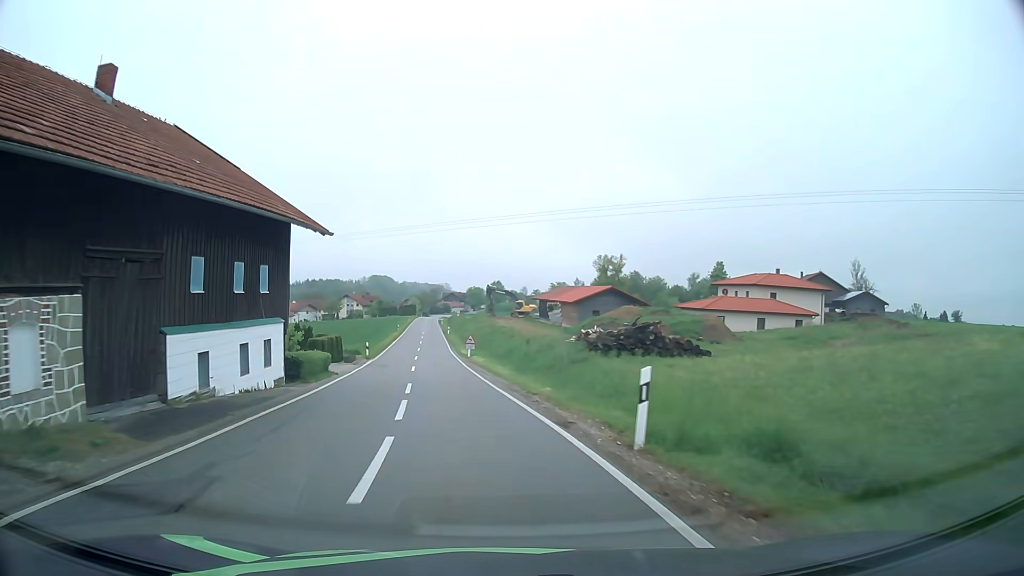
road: tertiary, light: Day
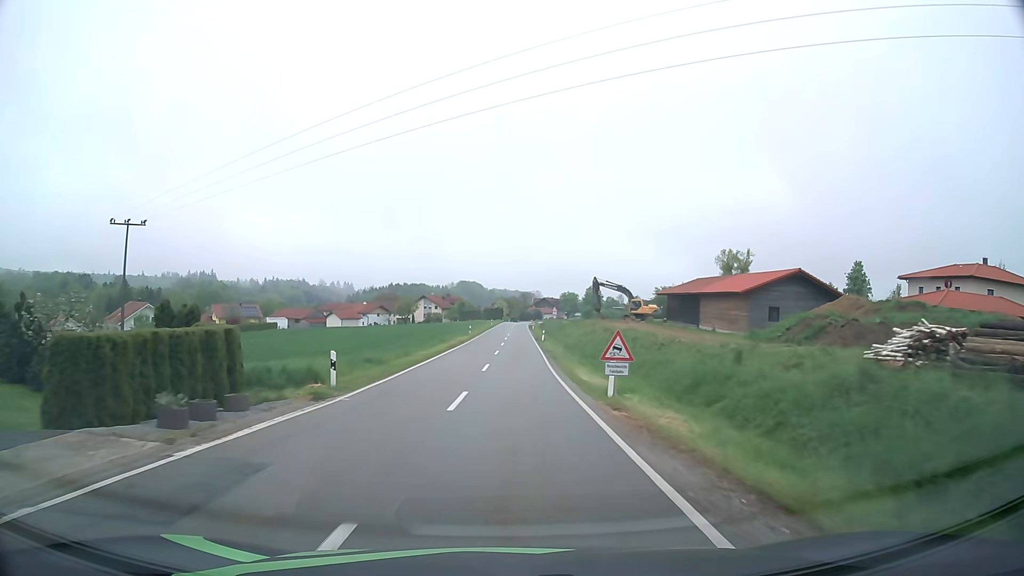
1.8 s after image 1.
(-3.0, +29.3) m; -8°
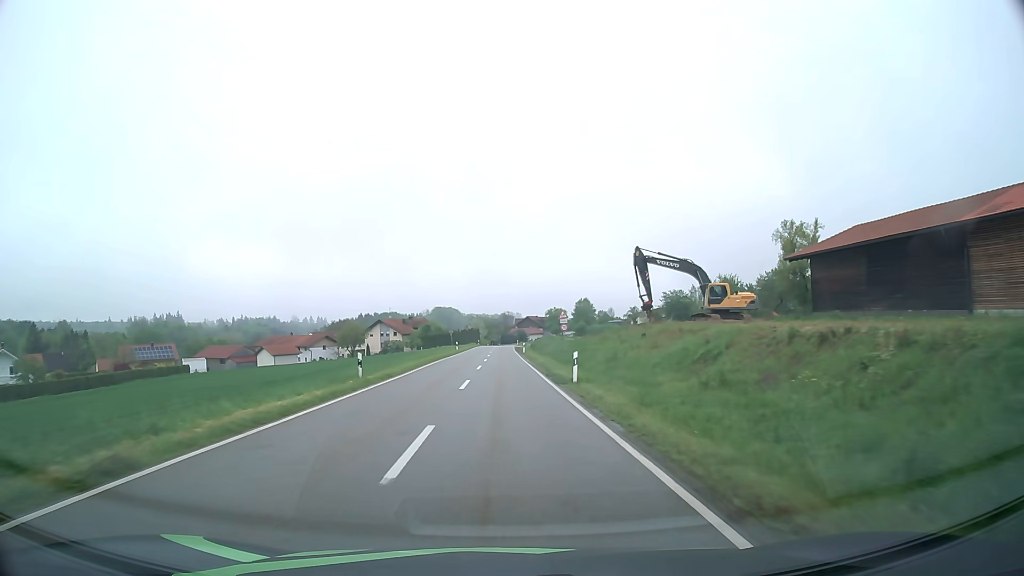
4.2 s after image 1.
(+0.7, +42.8) m; +2°
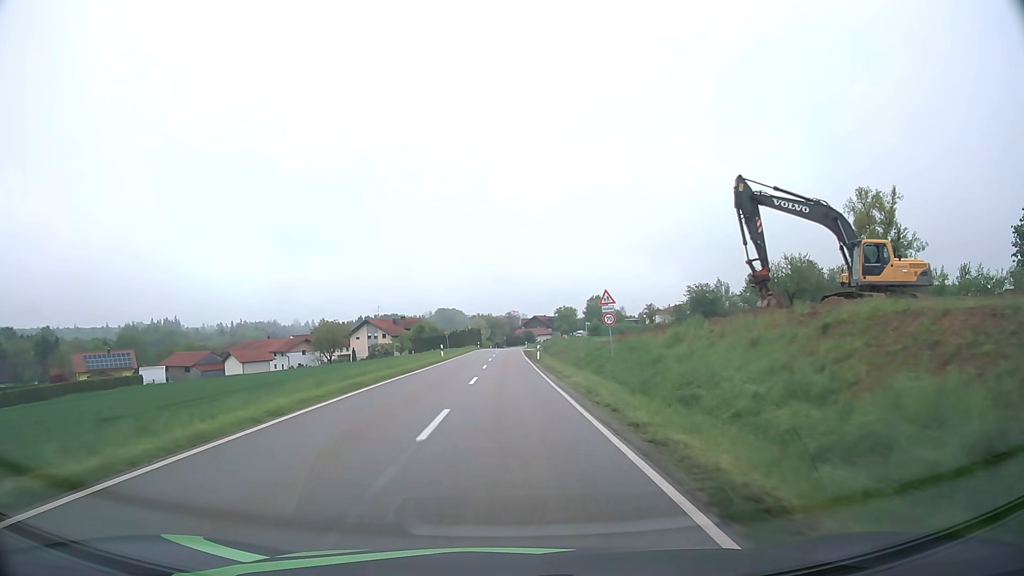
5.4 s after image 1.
(-0.1, +21.5) m; 0°
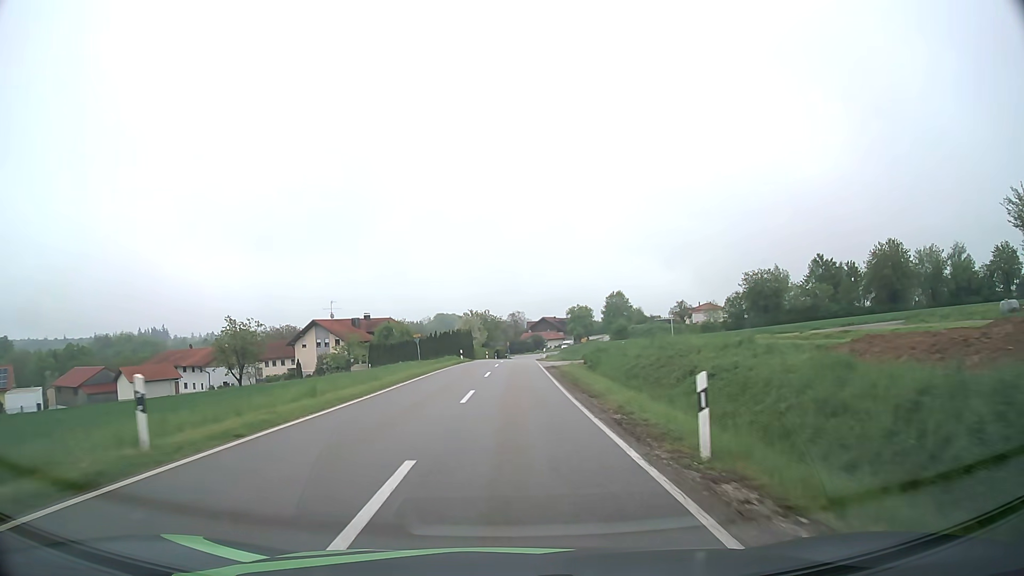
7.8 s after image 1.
(-0.1, +41.5) m; 0°
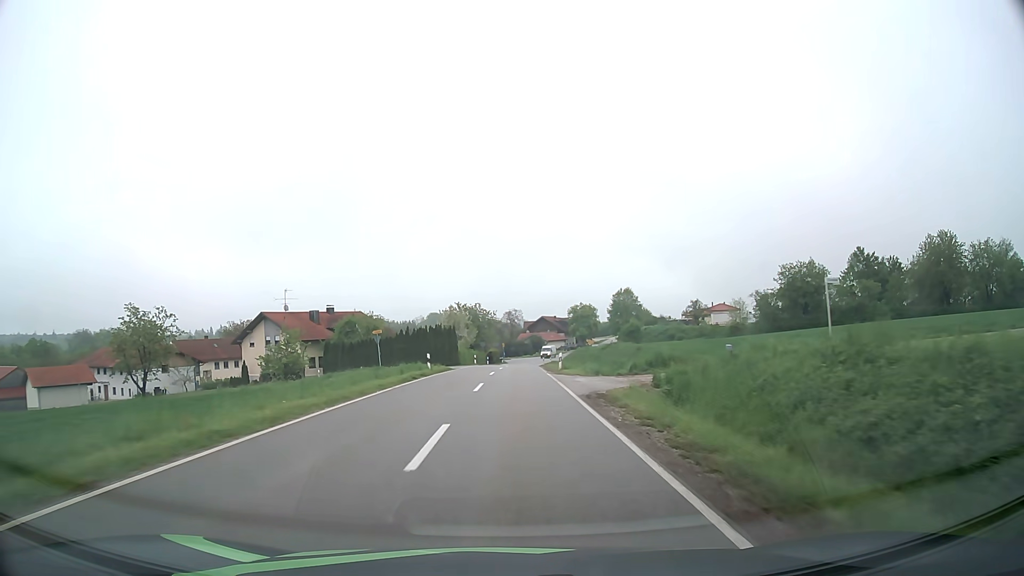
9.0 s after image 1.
(0.0, +20.8) m; 0°
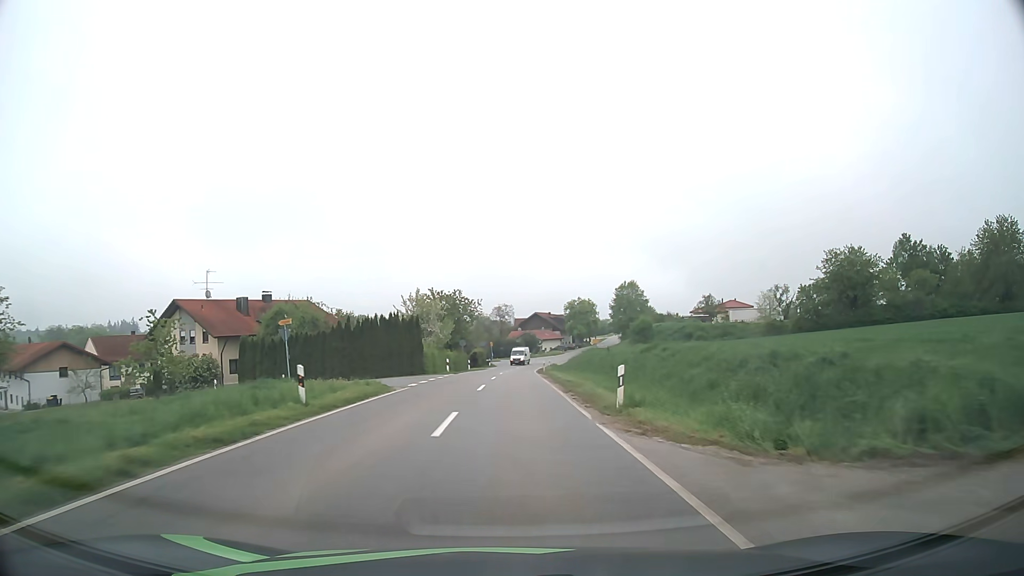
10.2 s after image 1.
(+0.1, +21.0) m; +1°
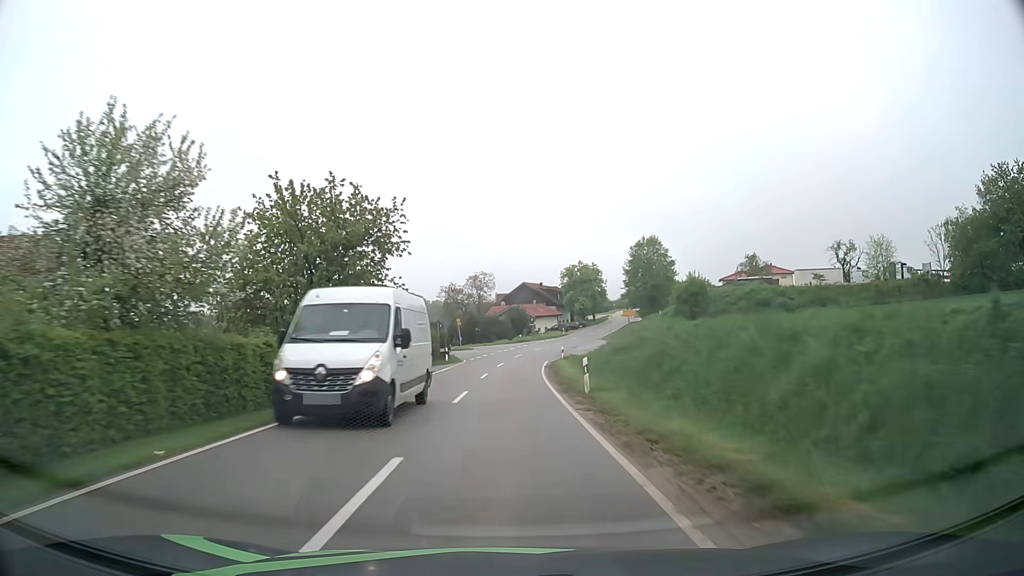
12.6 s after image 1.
(+0.7, +42.8) m; +2°
(0, +10) (0, +20) (0, +30) (+1, +40) (+1, +50) (+3, +60) (+5, +70) (+7, +79) (+10, +89) (+13, +99) m
